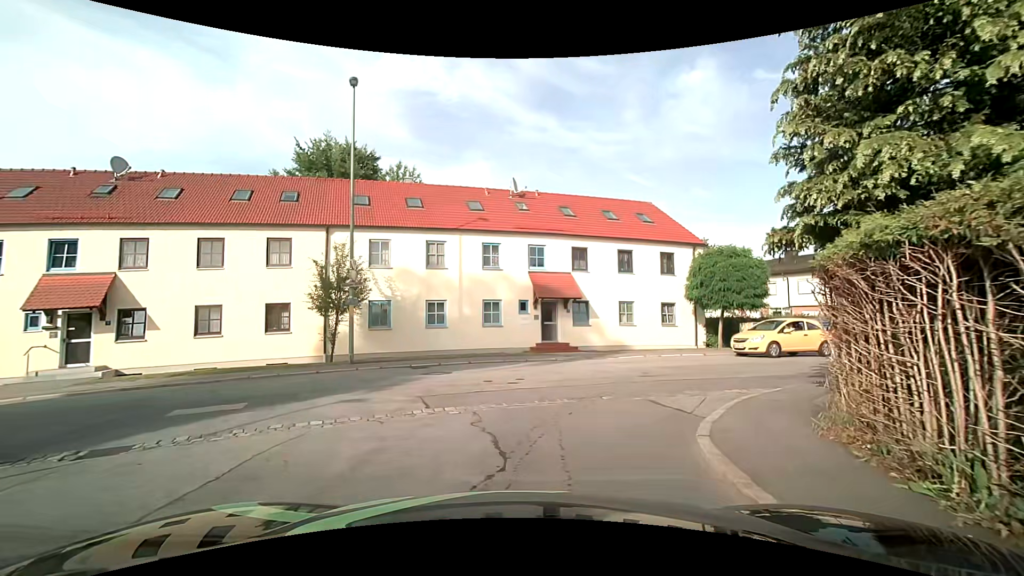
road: residential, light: Day
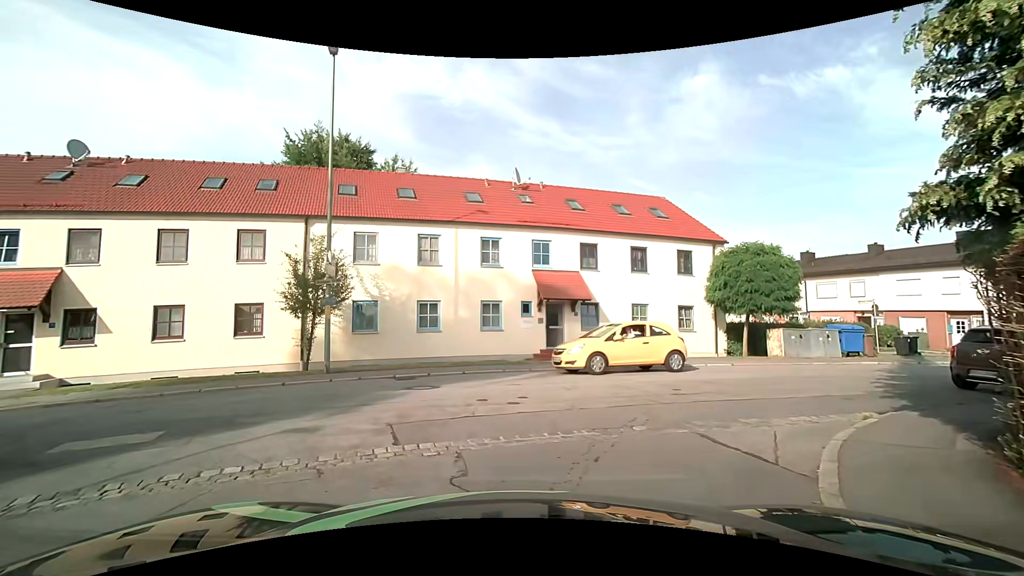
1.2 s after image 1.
(-0.1, +2.3) m; -2°
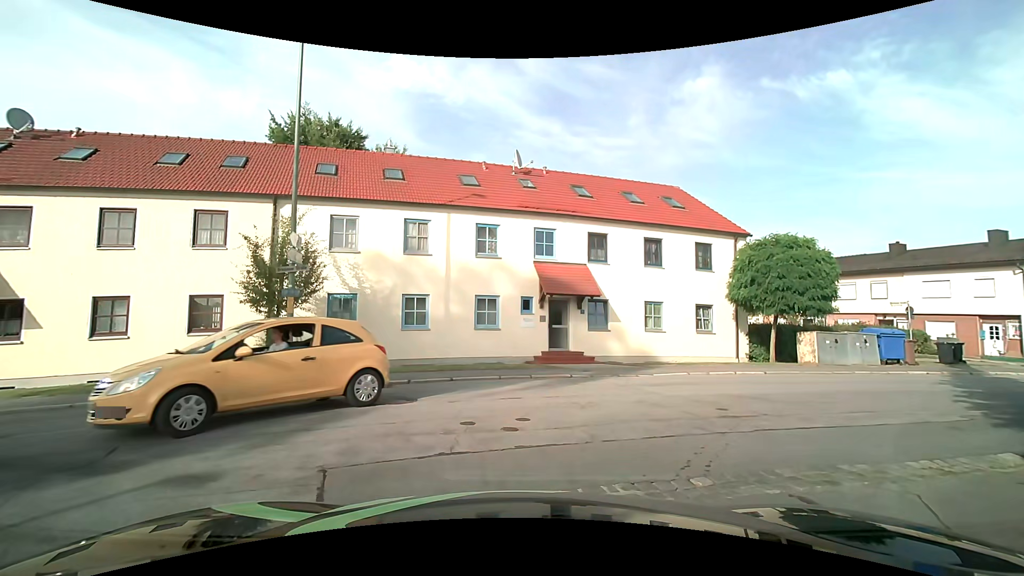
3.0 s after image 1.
(+0.1, +2.4) m; +2°
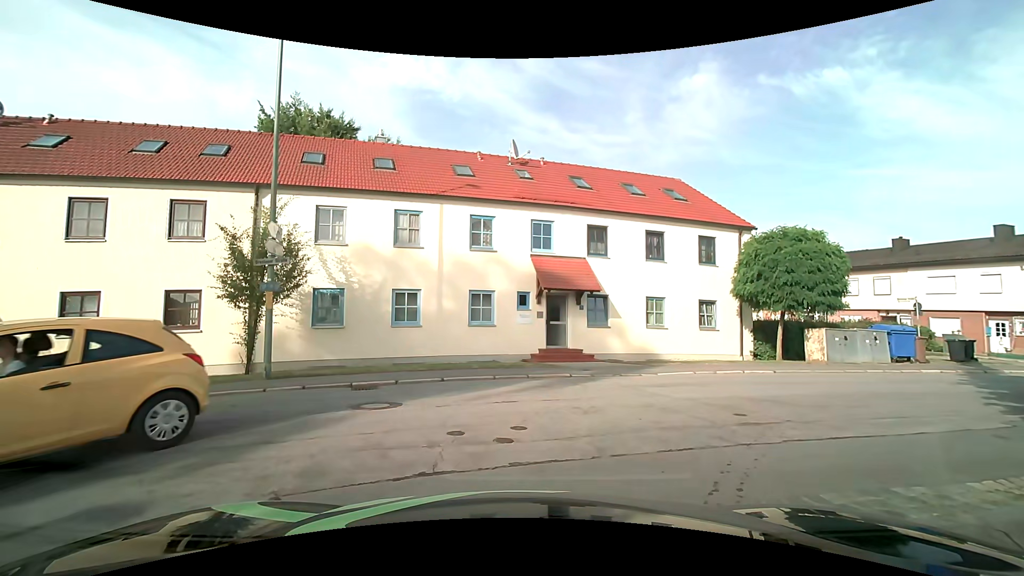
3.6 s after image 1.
(0.0, +0.9) m; +1°
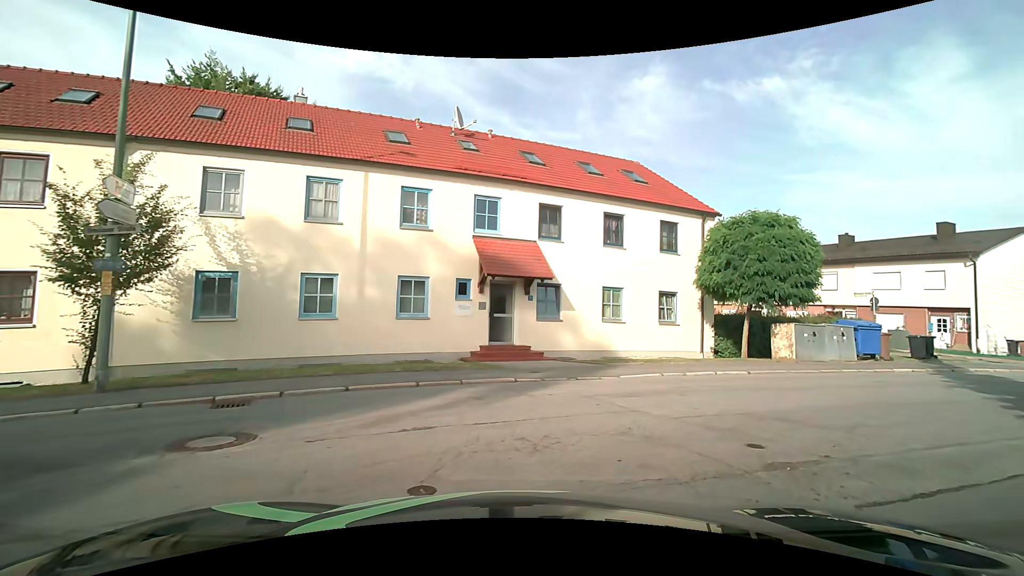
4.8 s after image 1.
(0.0, +2.7) m; +9°
